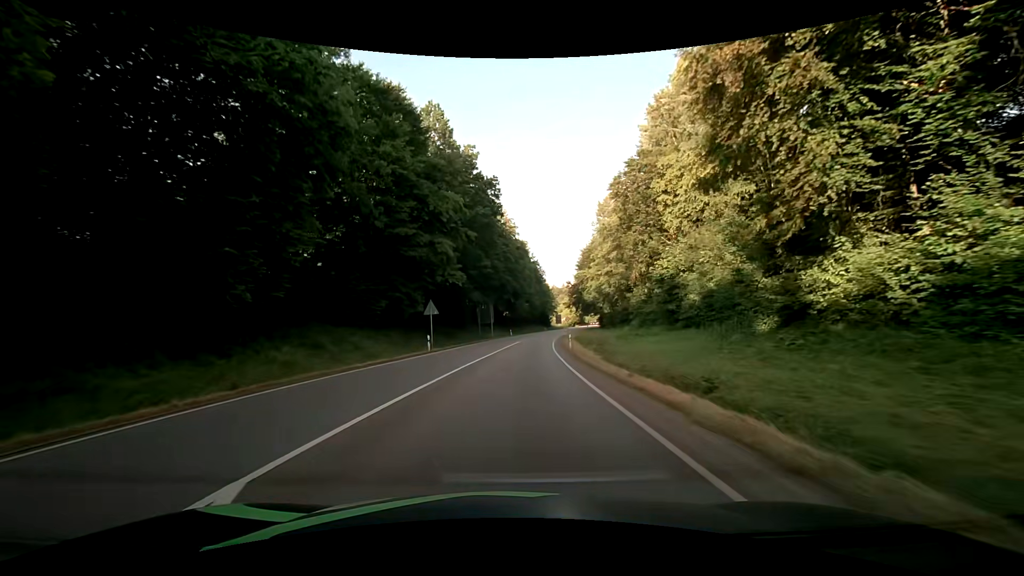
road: primary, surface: asphalt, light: Day
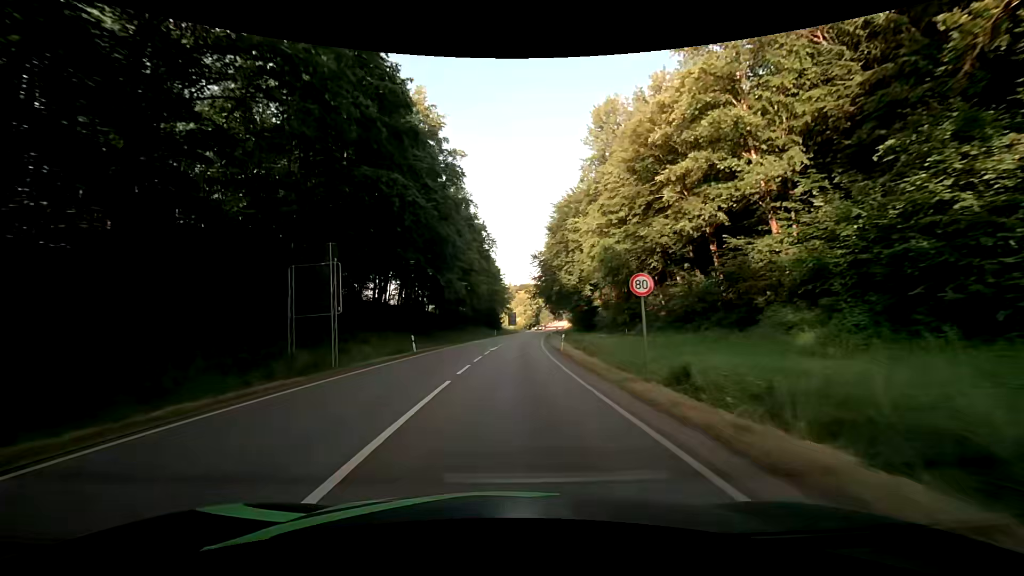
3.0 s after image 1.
(+2.9, +51.9) m; +7°
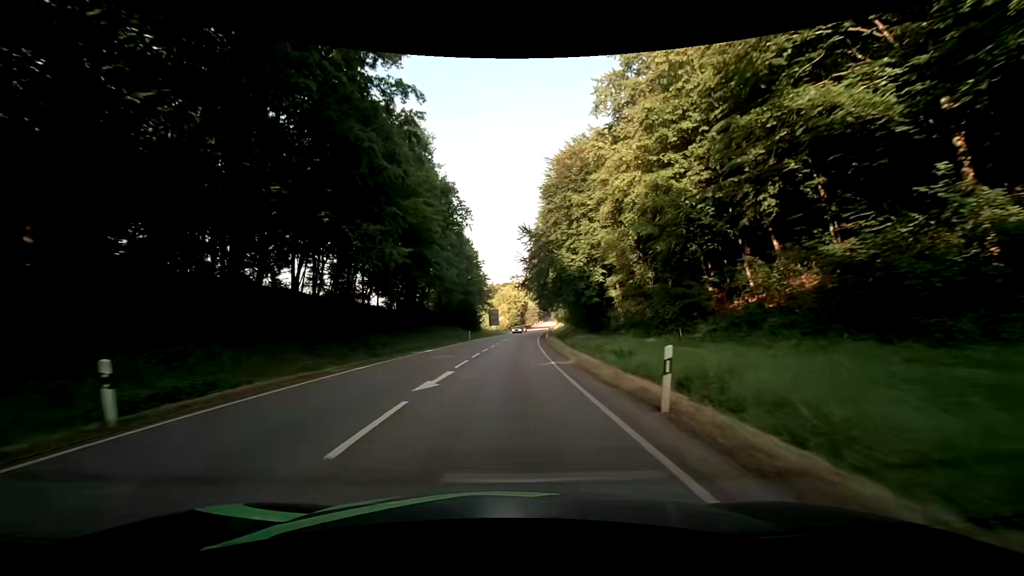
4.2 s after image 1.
(+0.3, +22.1) m; +2°
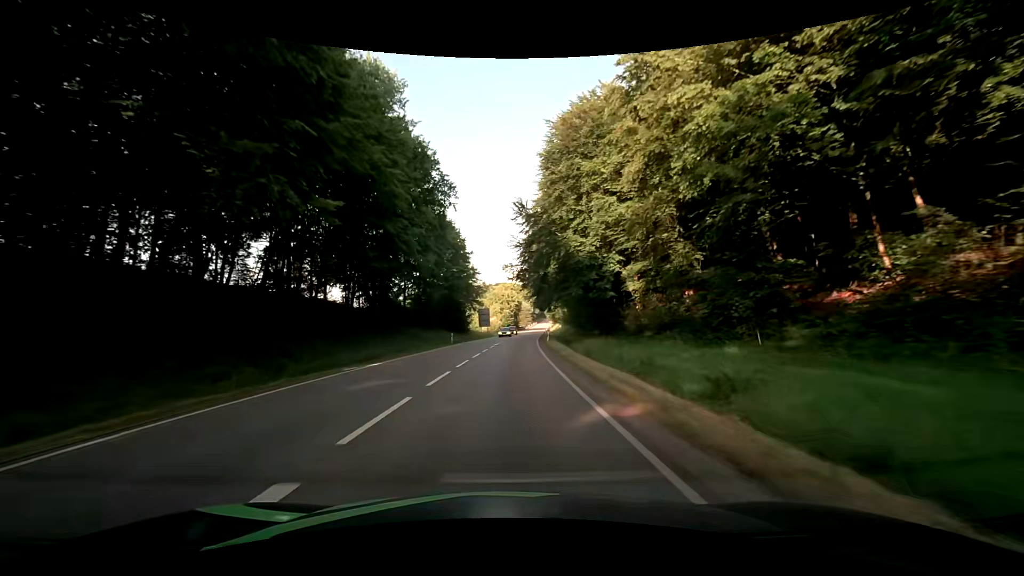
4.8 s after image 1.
(0.0, +11.3) m; 0°
(0, +10) (0, +20) (+1, +30) (+2, +40) (+2, +50) (+3, +60) (+4, +70) (+5, +80) (+6, +90) (+7, +100) m
